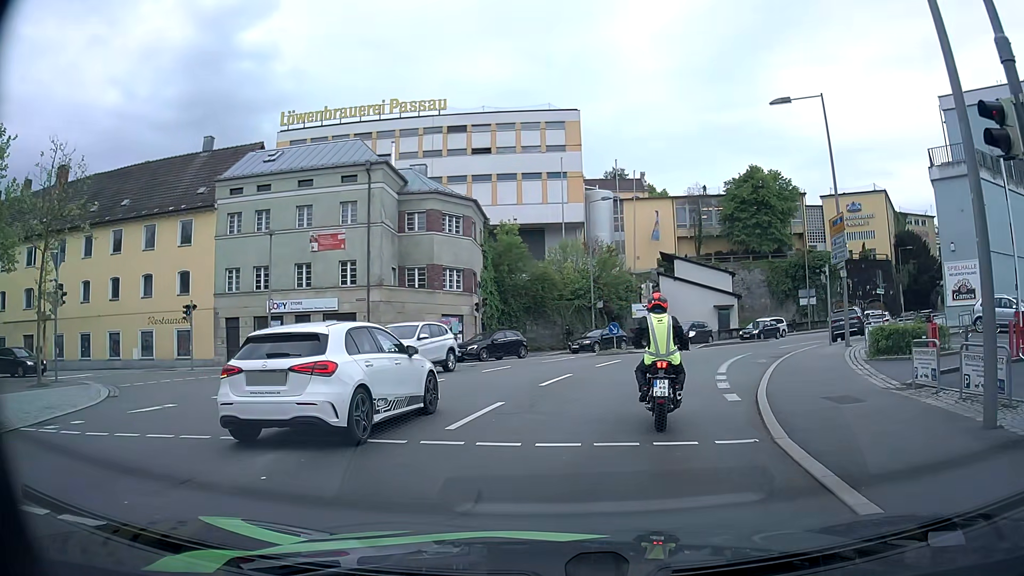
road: residential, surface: asphalt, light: Day
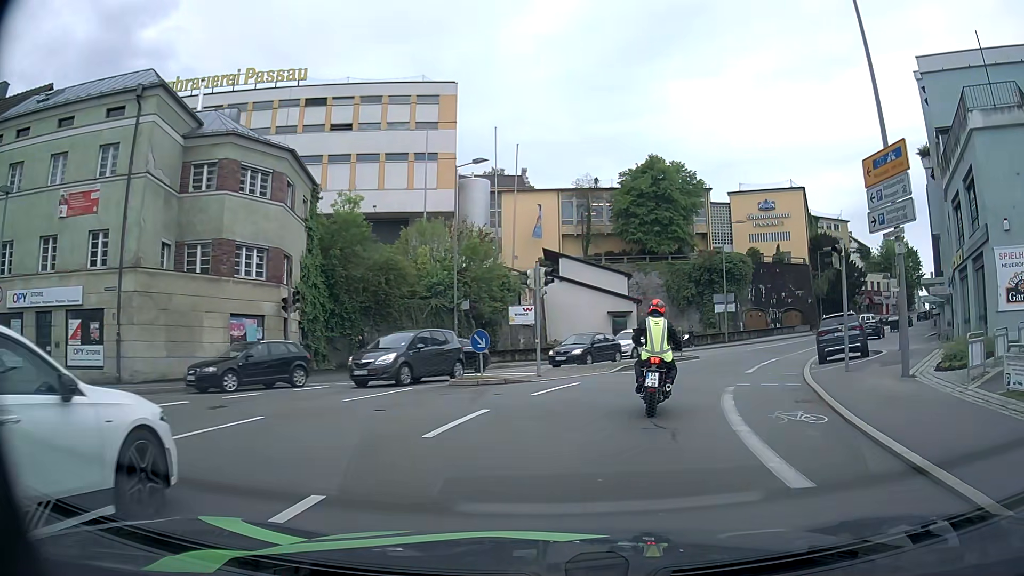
(+0.7, +12.8) m; +9°
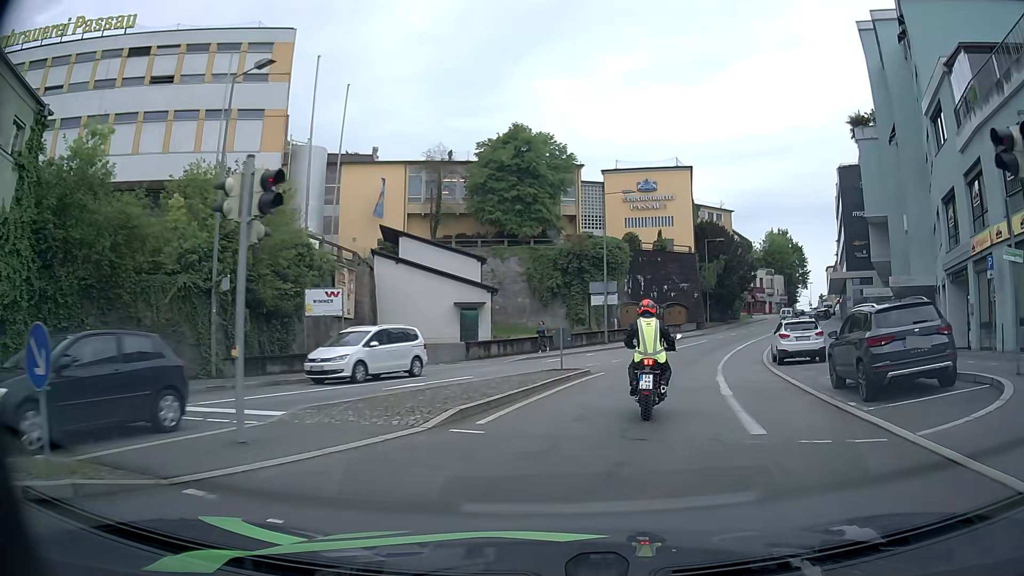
(+1.3, +12.4) m; +12°
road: tertiary
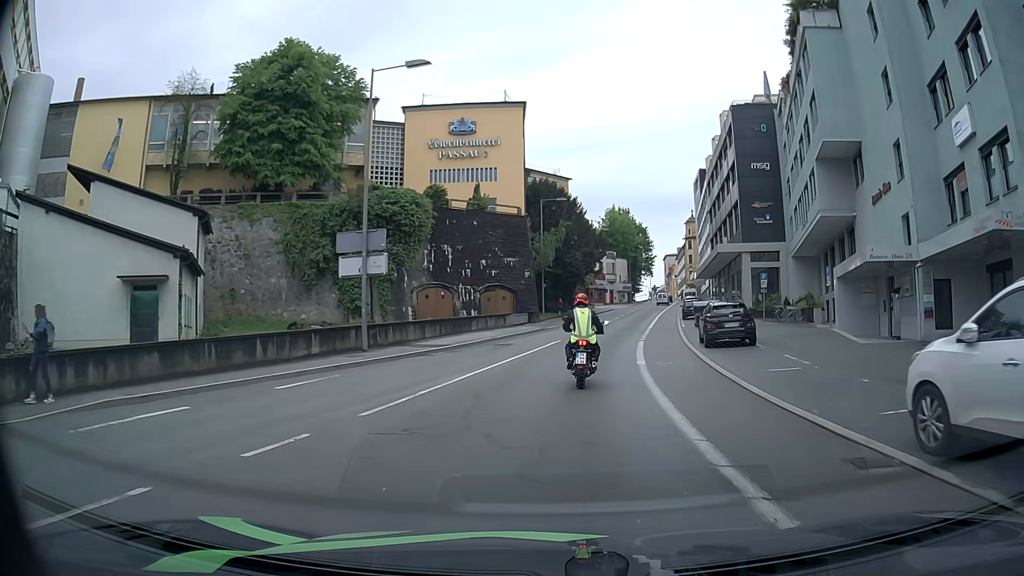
(+3.5, +21.7) m; +15°
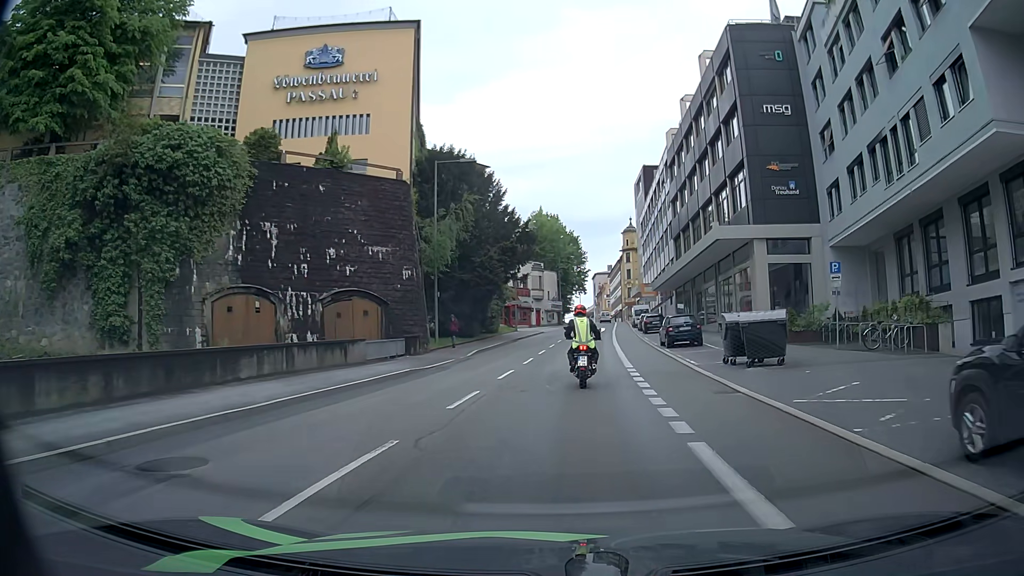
(+1.1, +21.1) m; +7°
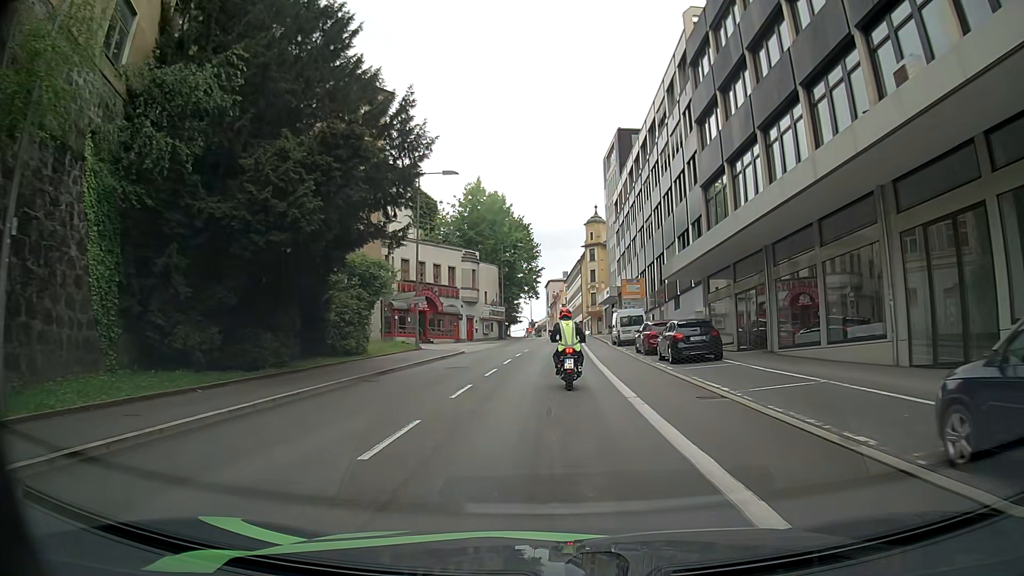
(+1.1, +28.0) m; +5°
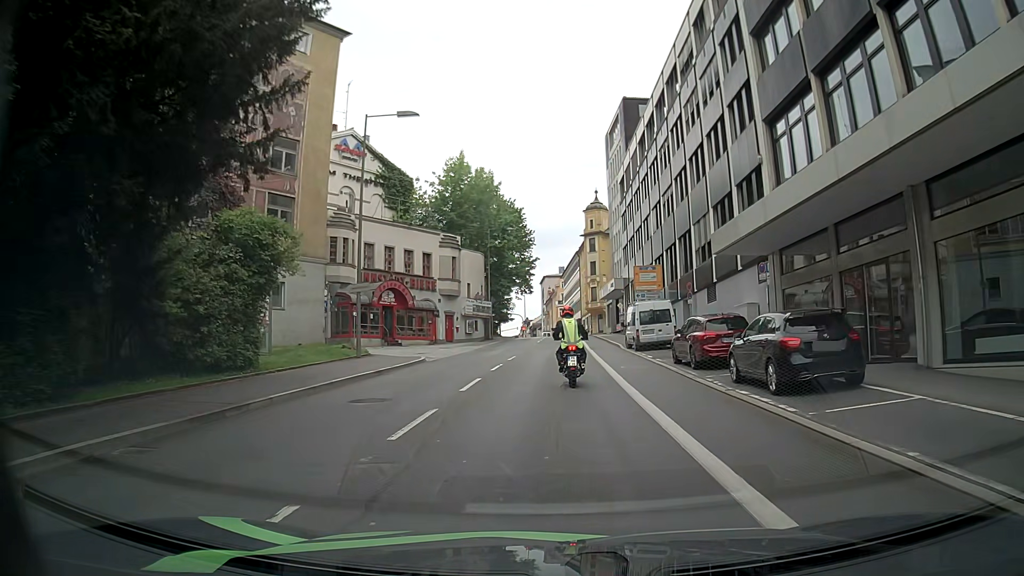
(-0.1, +10.9) m; -2°
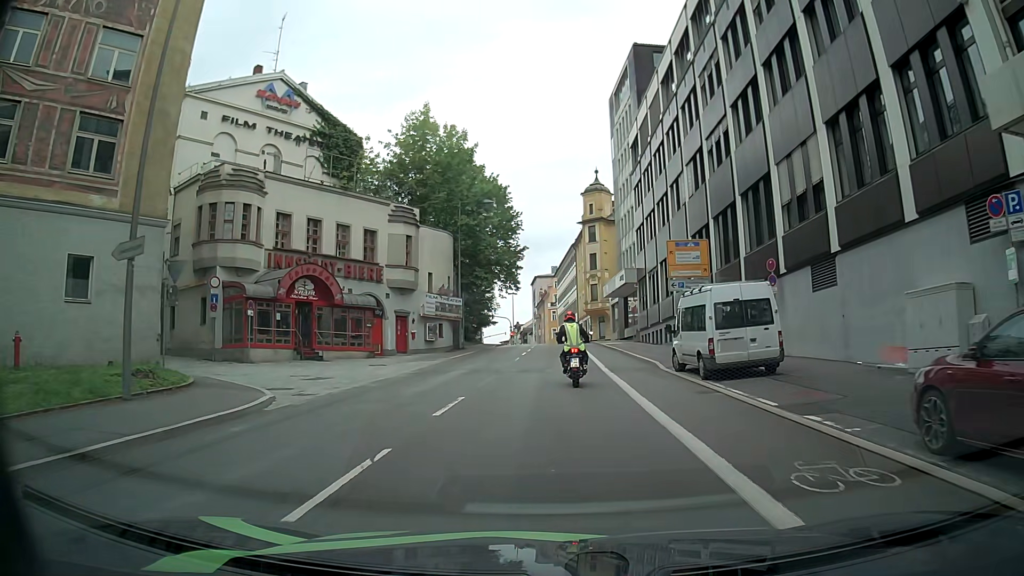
(+0.1, +15.5) m; 0°
